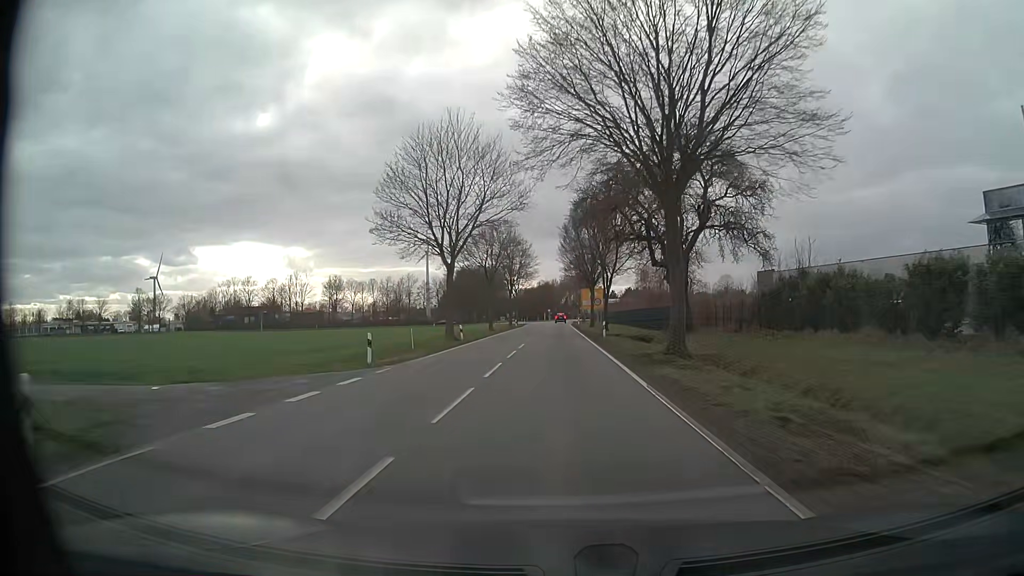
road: tertiary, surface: asphalt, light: Day
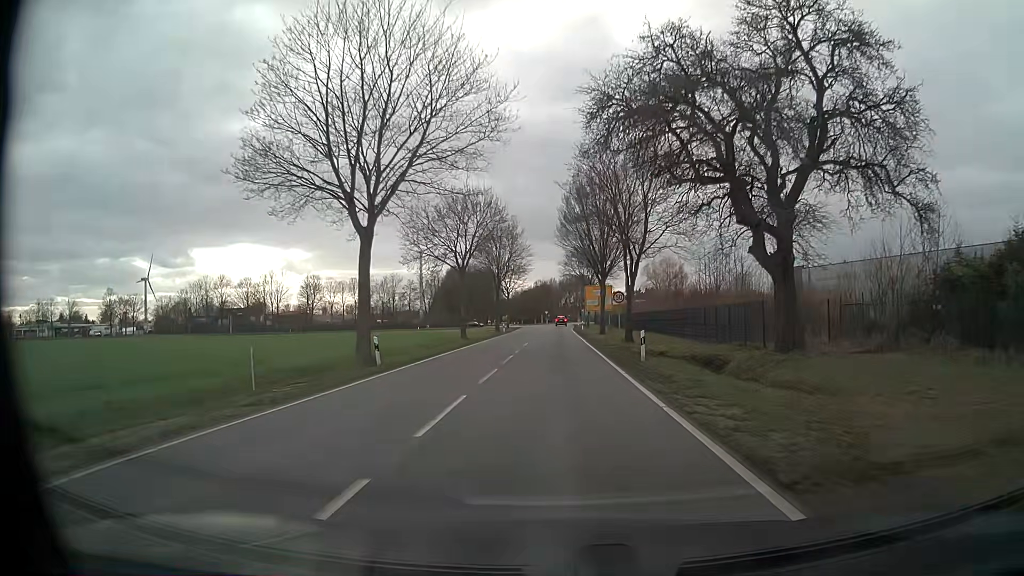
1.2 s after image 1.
(-0.1, +18.8) m; 0°
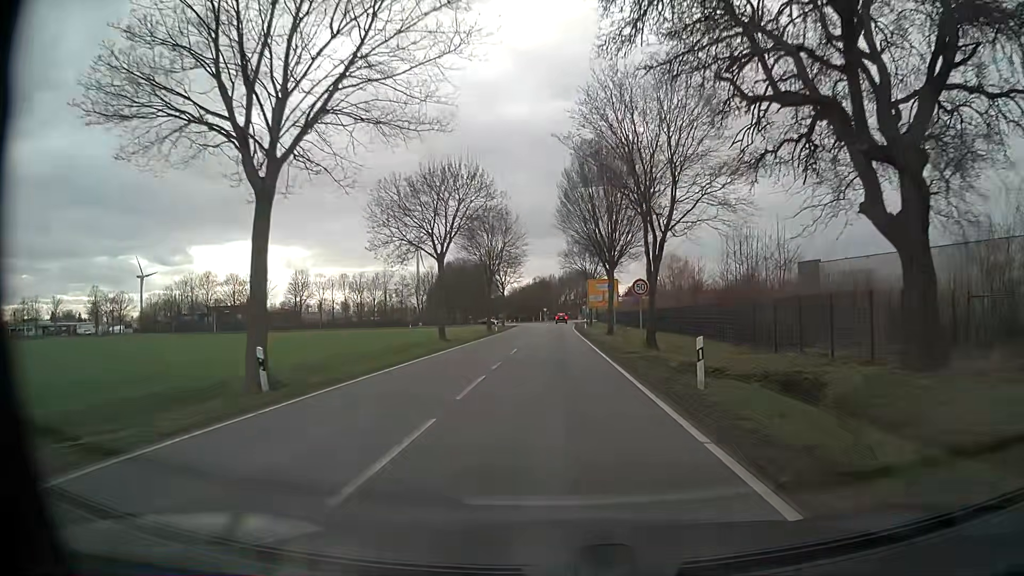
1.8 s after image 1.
(0.0, +8.8) m; 0°
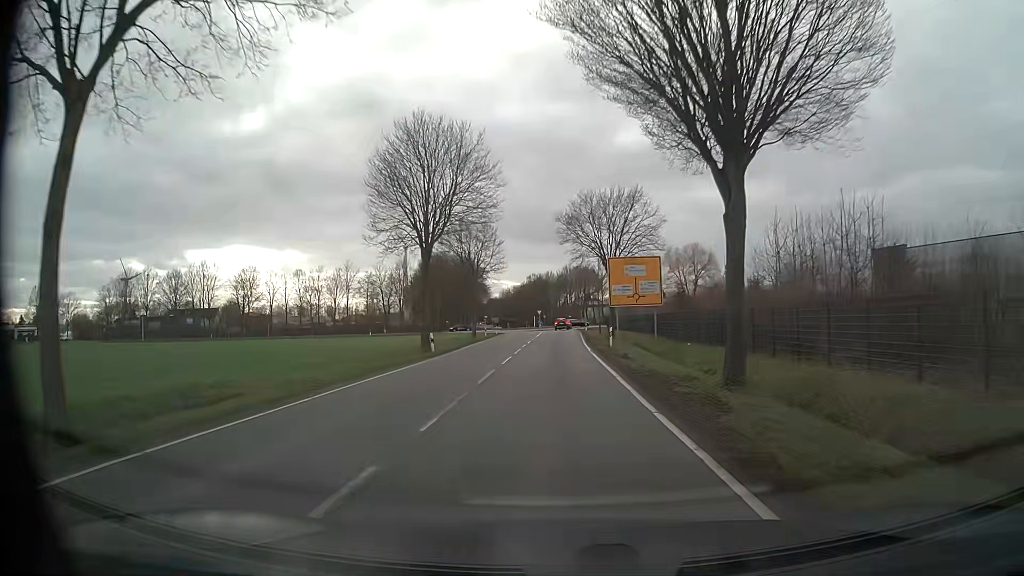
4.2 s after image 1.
(+0.1, +32.6) m; 0°
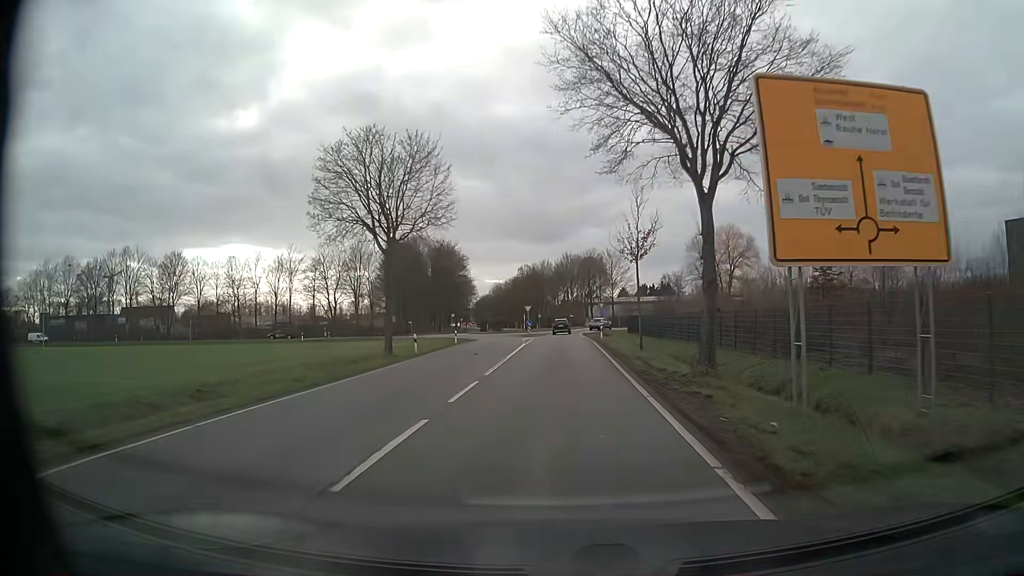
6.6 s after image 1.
(+0.1, +33.3) m; 0°
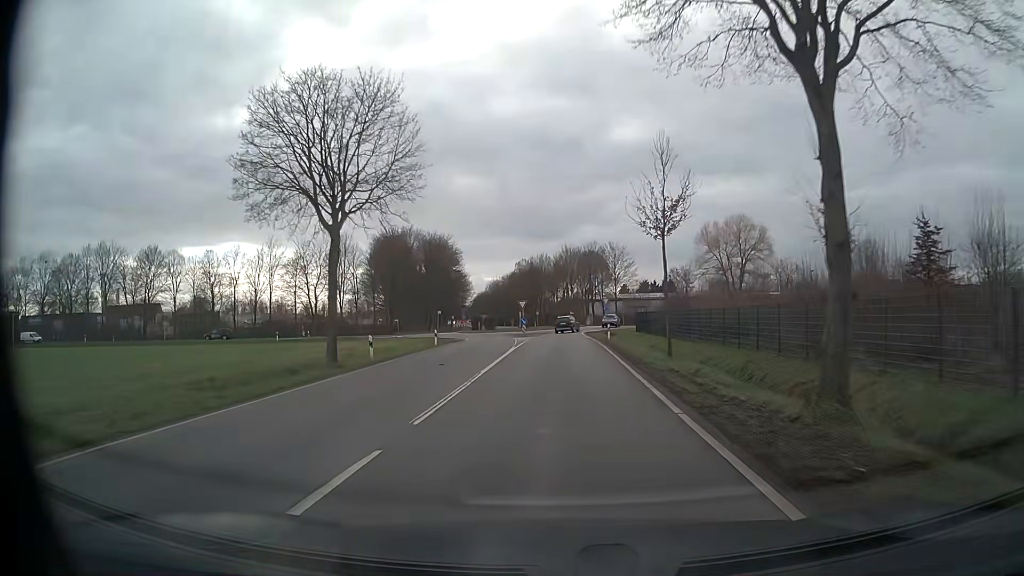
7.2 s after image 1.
(0.0, +8.4) m; 0°
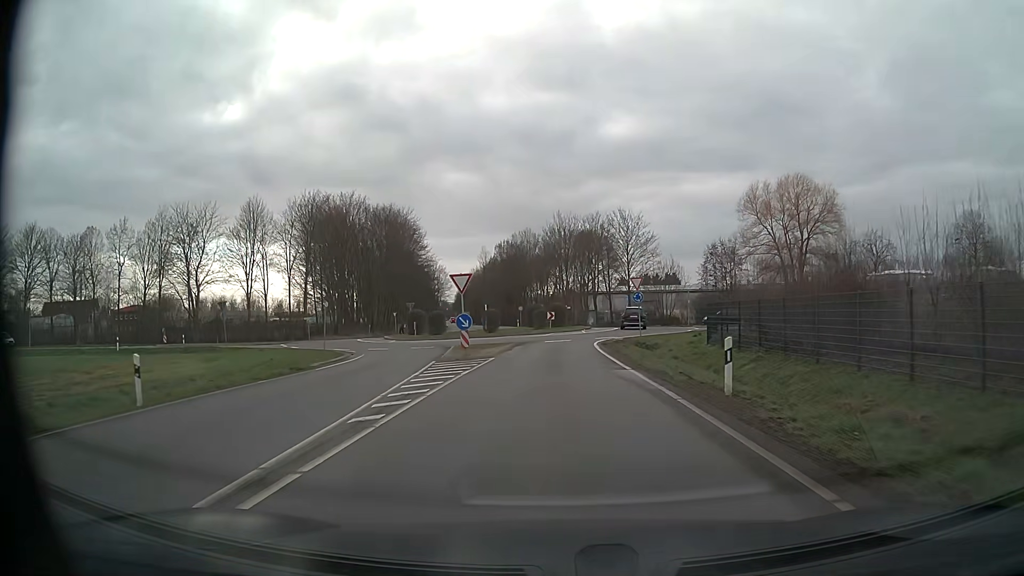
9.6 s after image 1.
(+0.2, +32.4) m; +1°
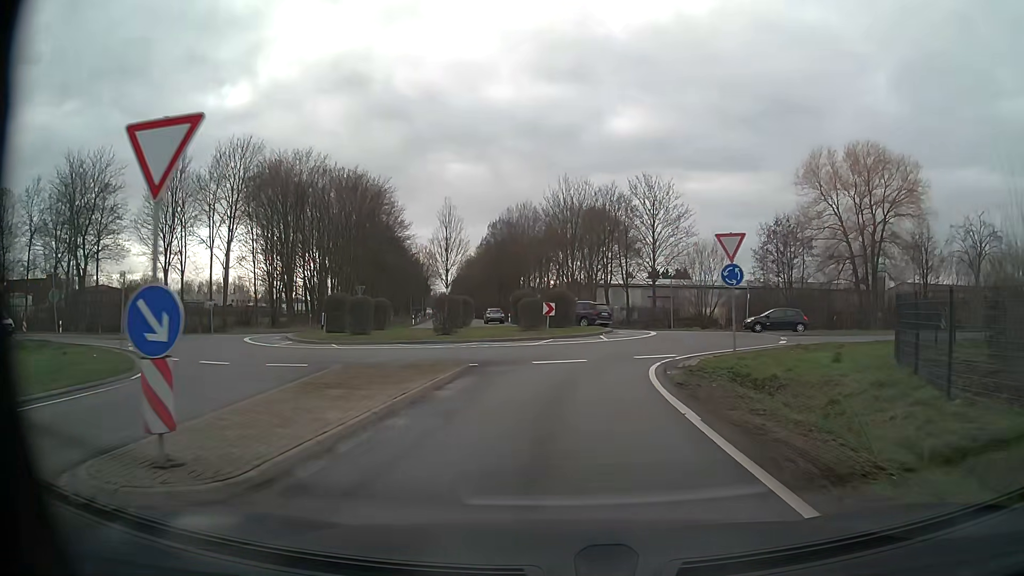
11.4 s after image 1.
(-0.1, +18.9) m; 0°
(0, +10) (+1, +20) (+6, +29) (+7, +38) (0, +45) (-10, +45) (-18, +40) (-27, +36) (-37, +35) (-47, +34) m
